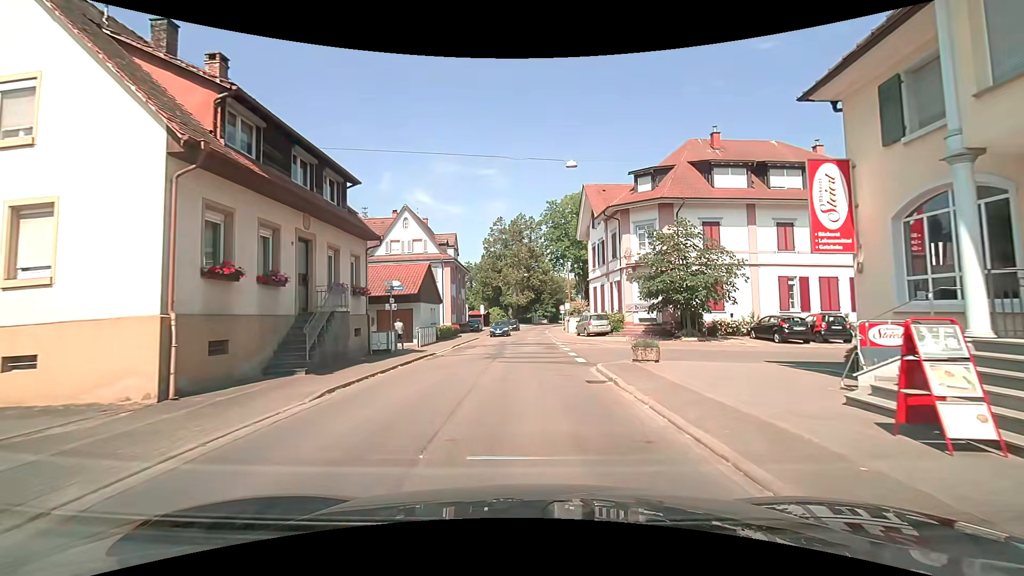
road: secondary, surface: asphalt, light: Day
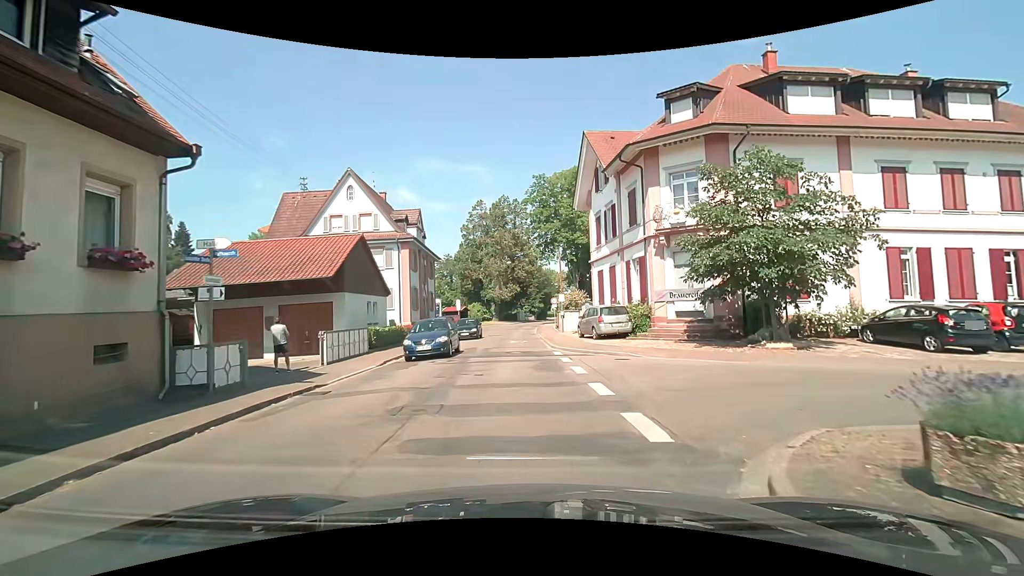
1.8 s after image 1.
(+0.2, +11.0) m; +2°
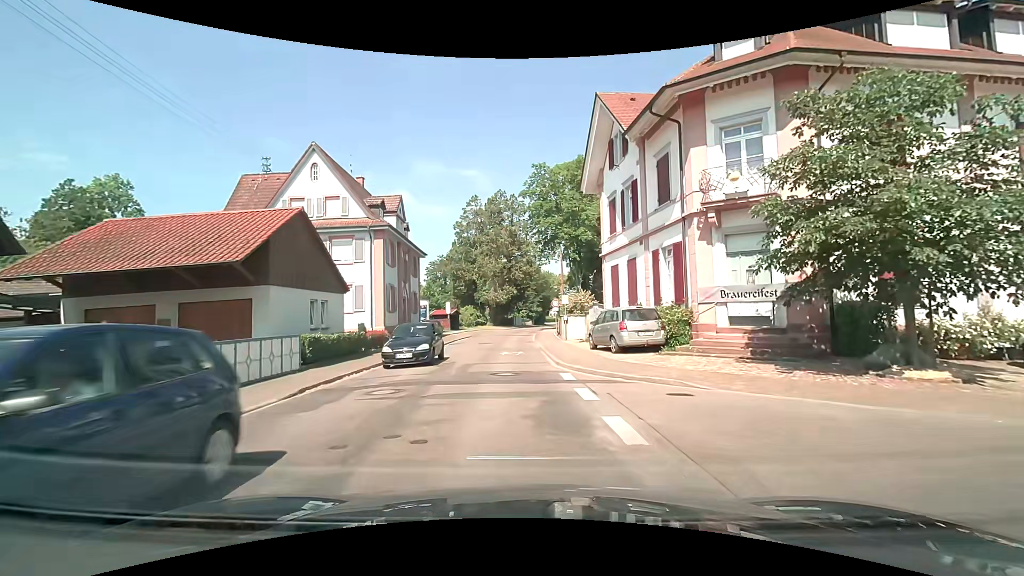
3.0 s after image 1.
(0.0, +6.0) m; 0°
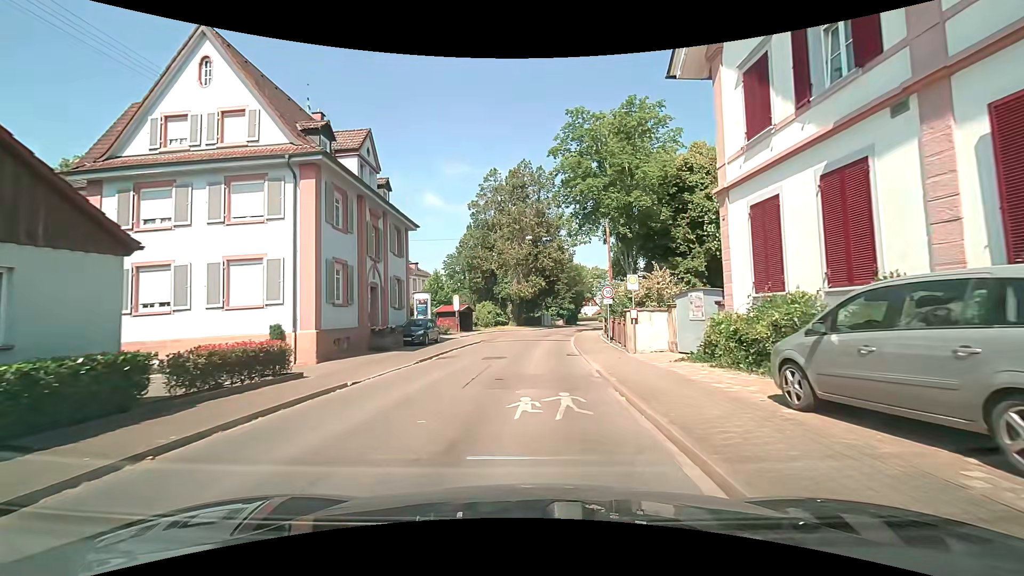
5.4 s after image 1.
(-0.4, +13.8) m; -3°
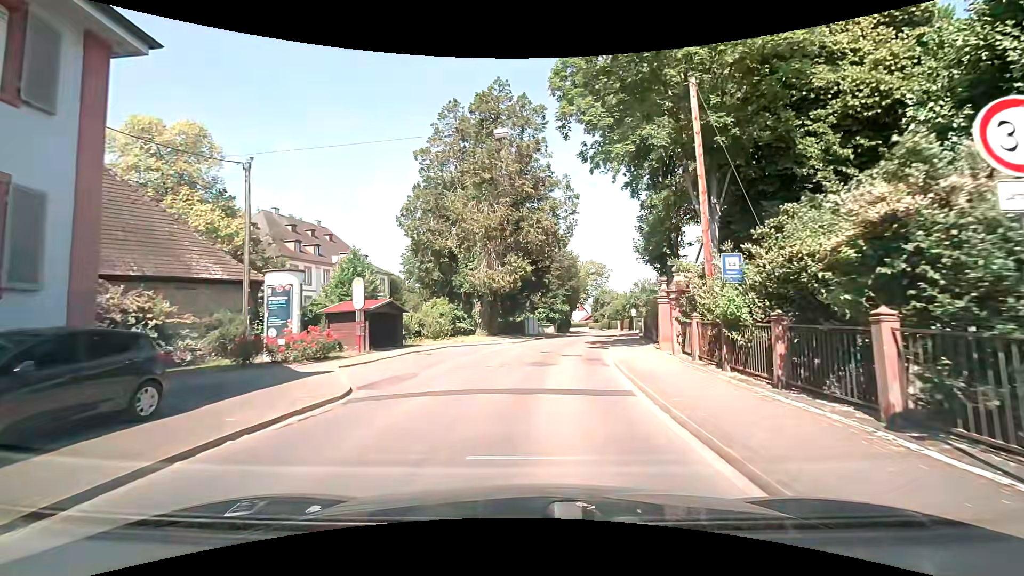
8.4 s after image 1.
(+0.2, +21.7) m; +2°
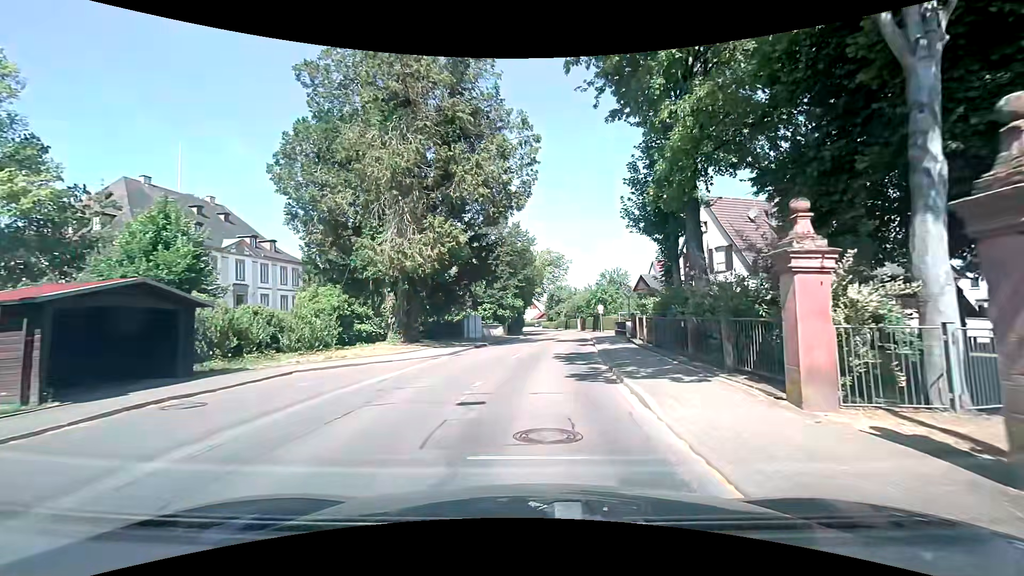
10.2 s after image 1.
(+0.8, +12.9) m; +6°
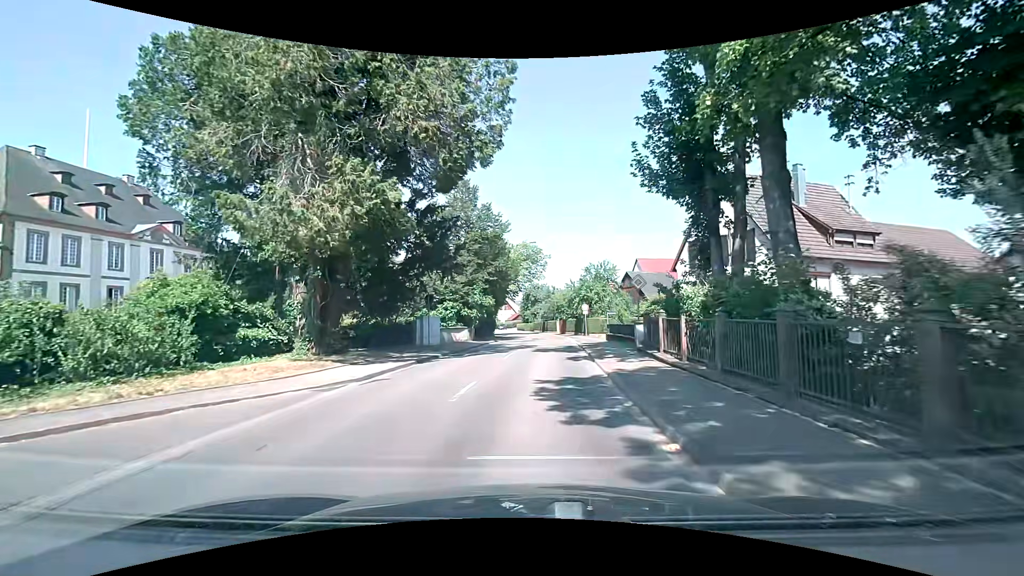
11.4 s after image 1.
(+0.2, +8.1) m; +2°
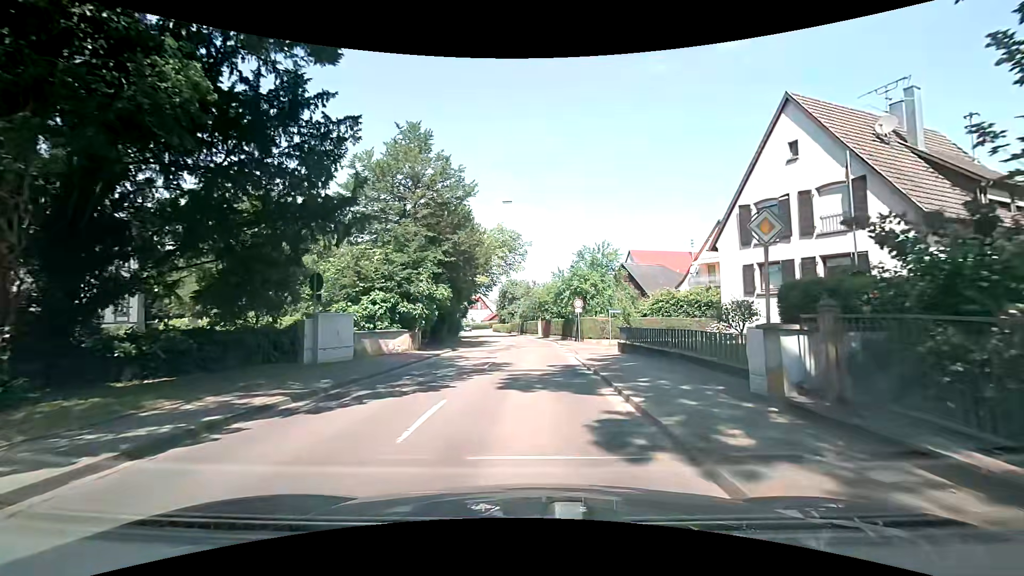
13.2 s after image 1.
(+0.3, +11.8) m; +4°
(0, +10) (0, +20) (0, +30) (-1, +40) (-2, +50) (-4, +60) (-6, +70) (-8, +79) (-9, +89) (-11, +99) m
